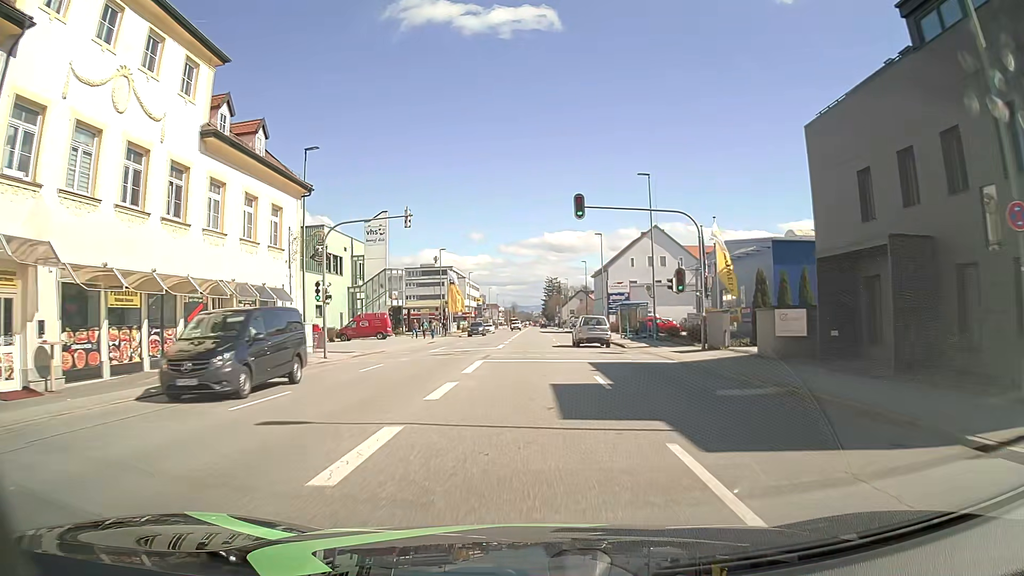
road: tertiary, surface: asphalt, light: Day
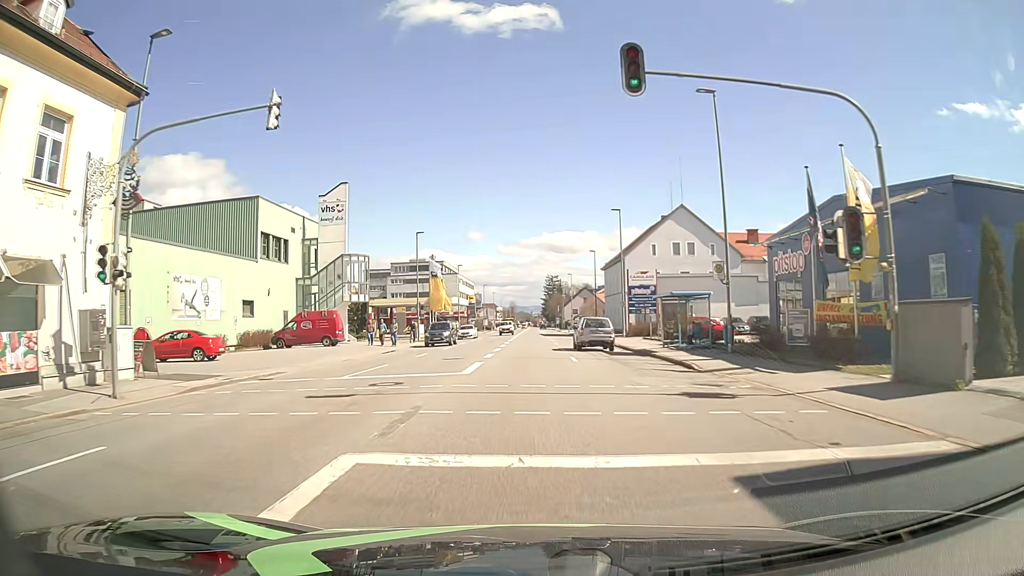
(0.0, +15.9) m; 0°
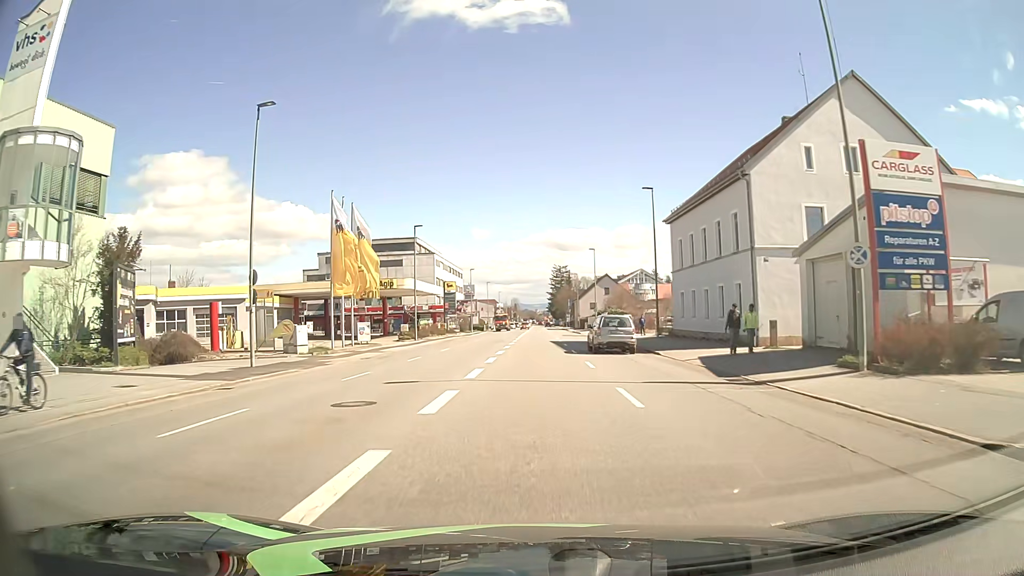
(+0.1, +39.8) m; 0°
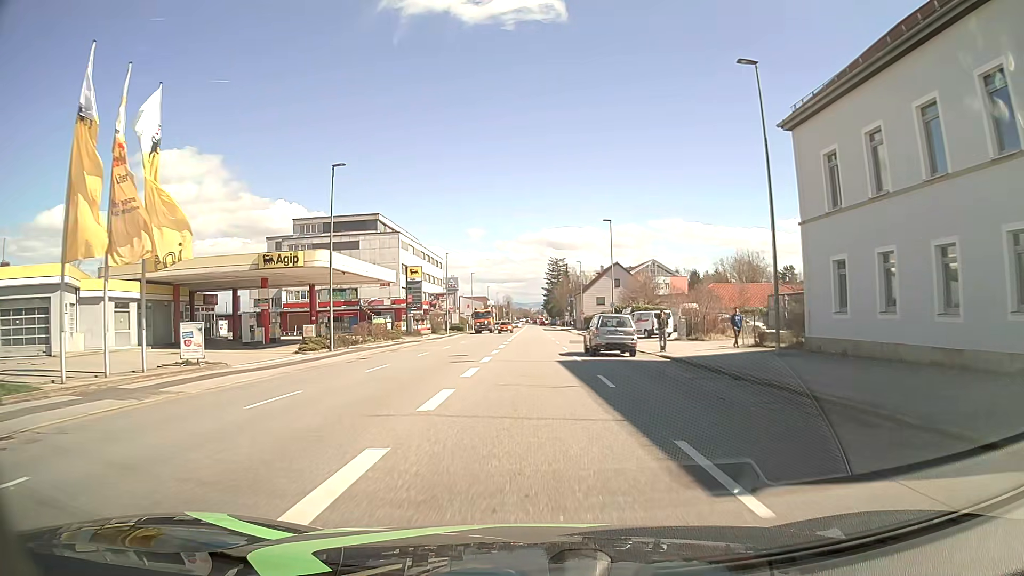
(+0.2, +23.9) m; +1°
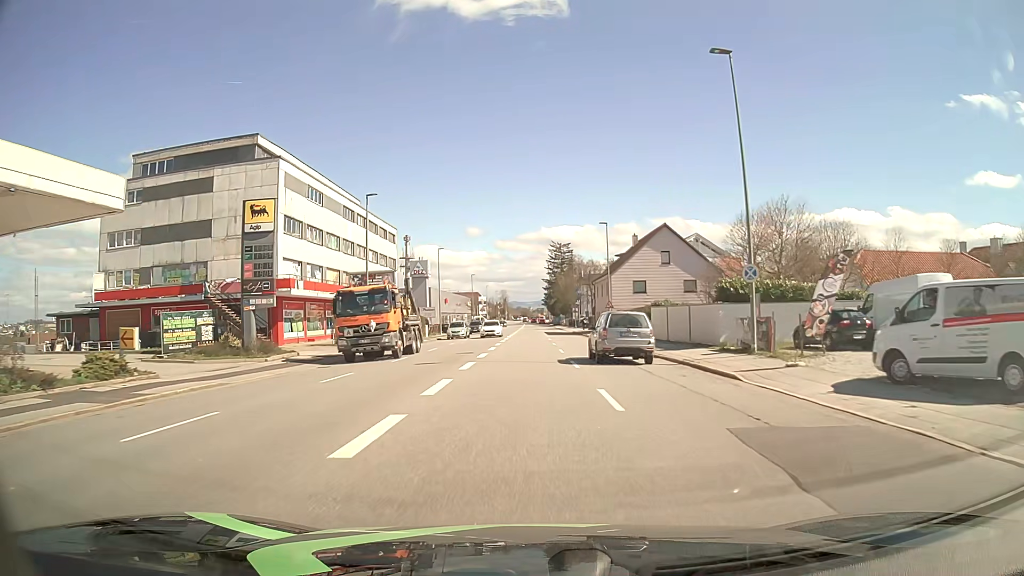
(+0.2, +39.8) m; 0°
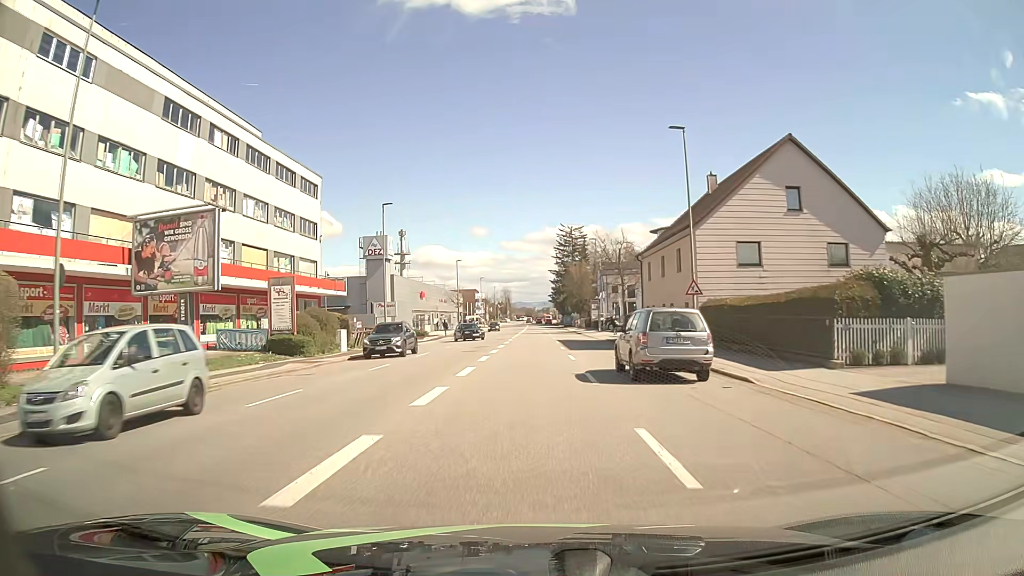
(0.0, +31.9) m; -1°
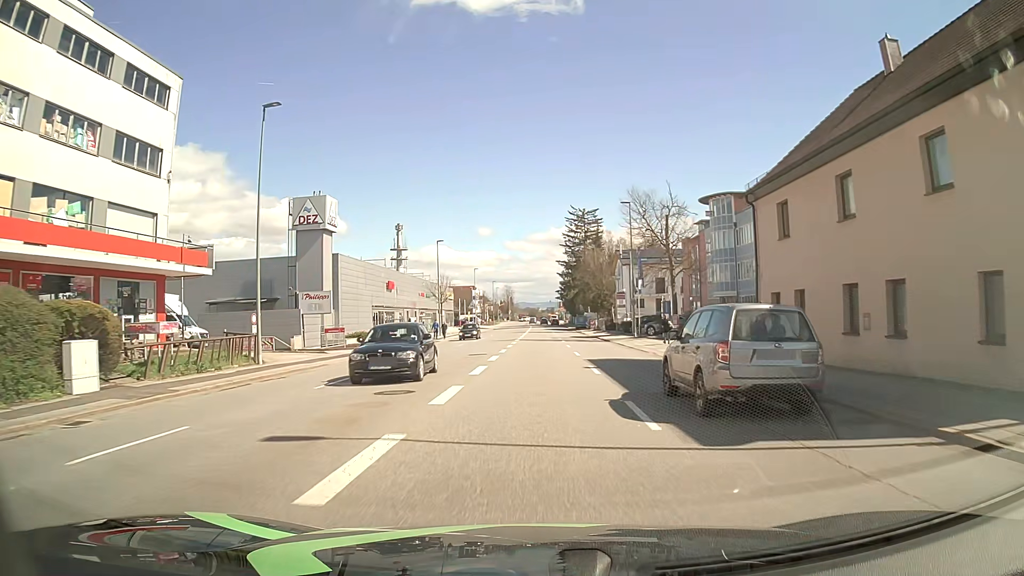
(0.0, +23.9) m; 0°
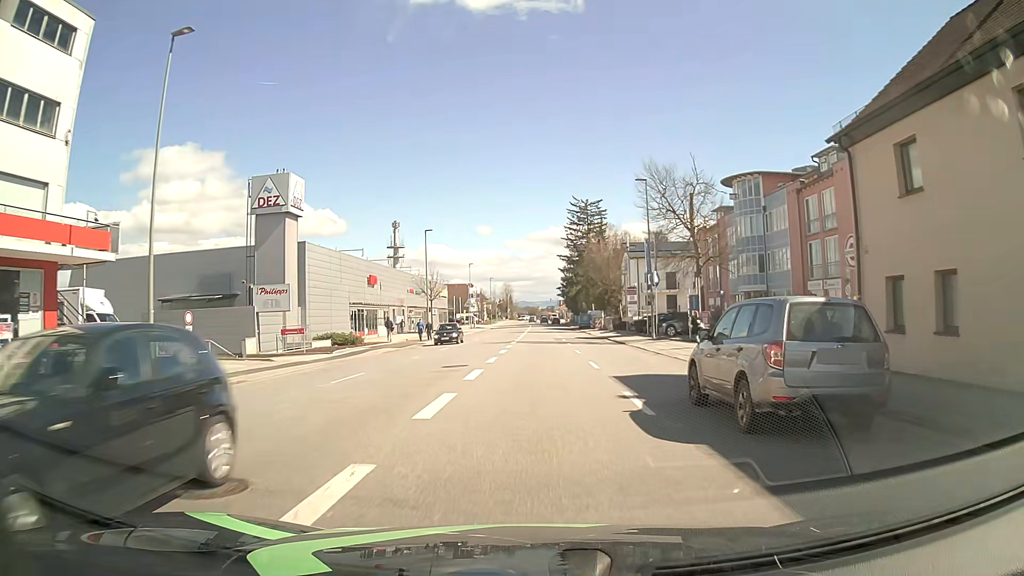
(0.0, +7.9) m; 0°
(0, +10) (0, +20) (0, +30) (0, +40) (0, +50) (0, +60) (0, +70) (+1, +80) (+1, +90) (+1, +100) m
